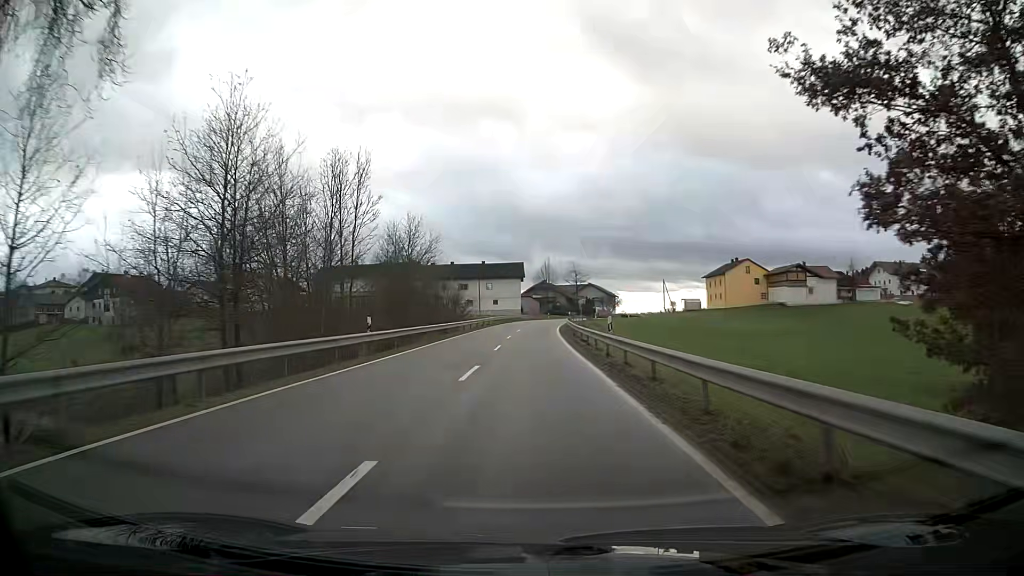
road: tertiary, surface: asphalt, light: Day
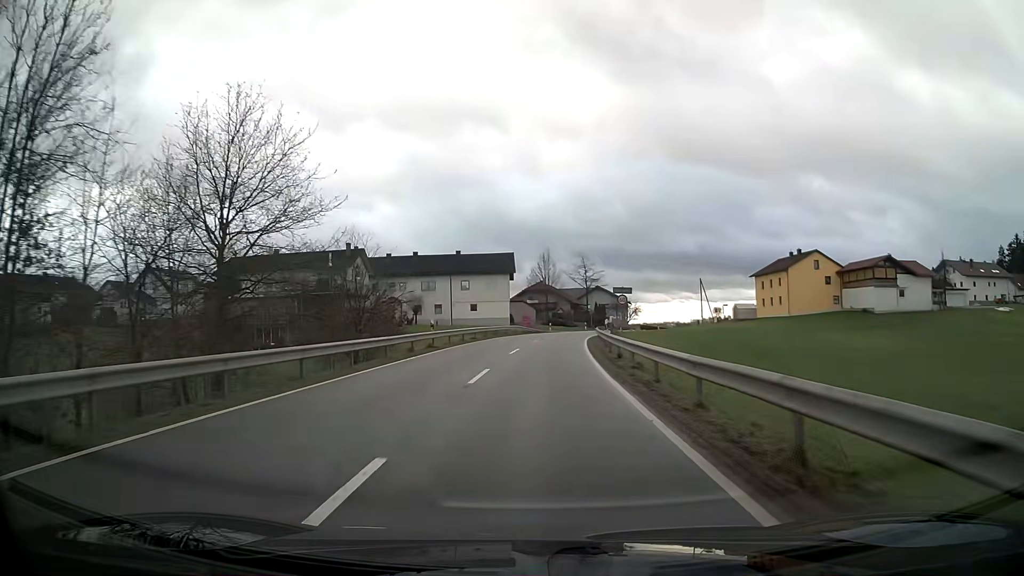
(+0.3, +35.6) m; +1°
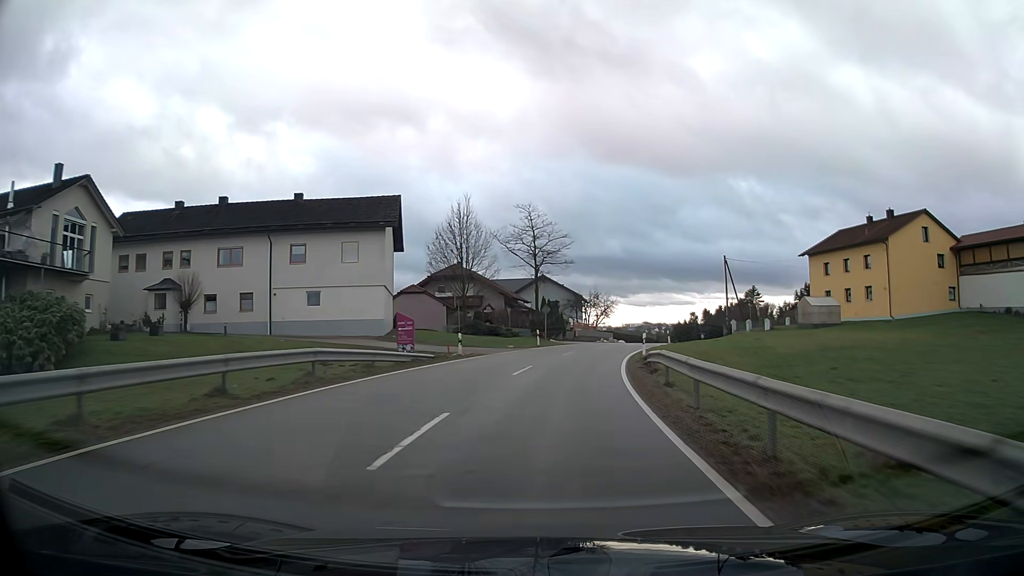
(+2.0, +43.9) m; +7°
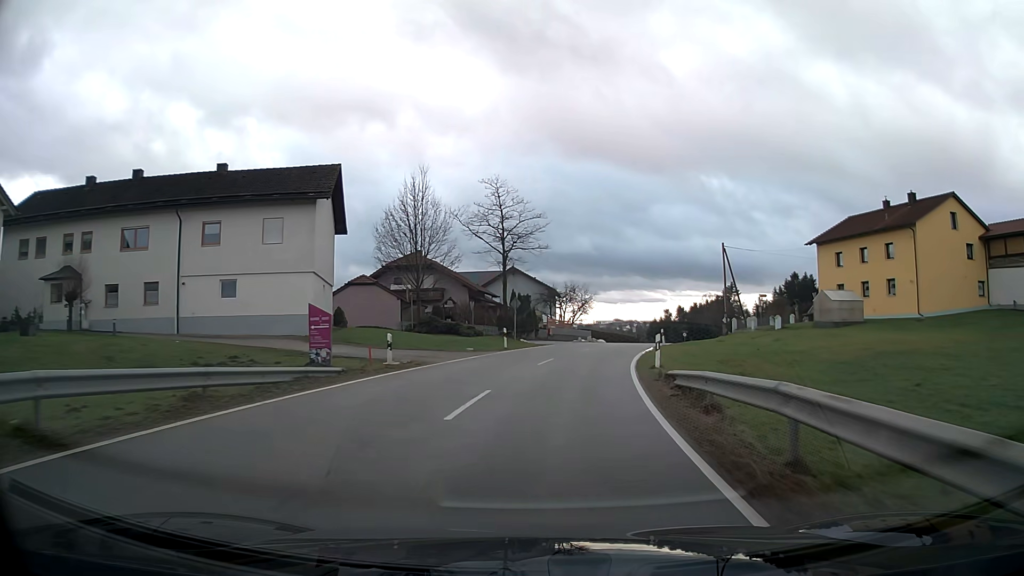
(+0.2, +8.7) m; +3°
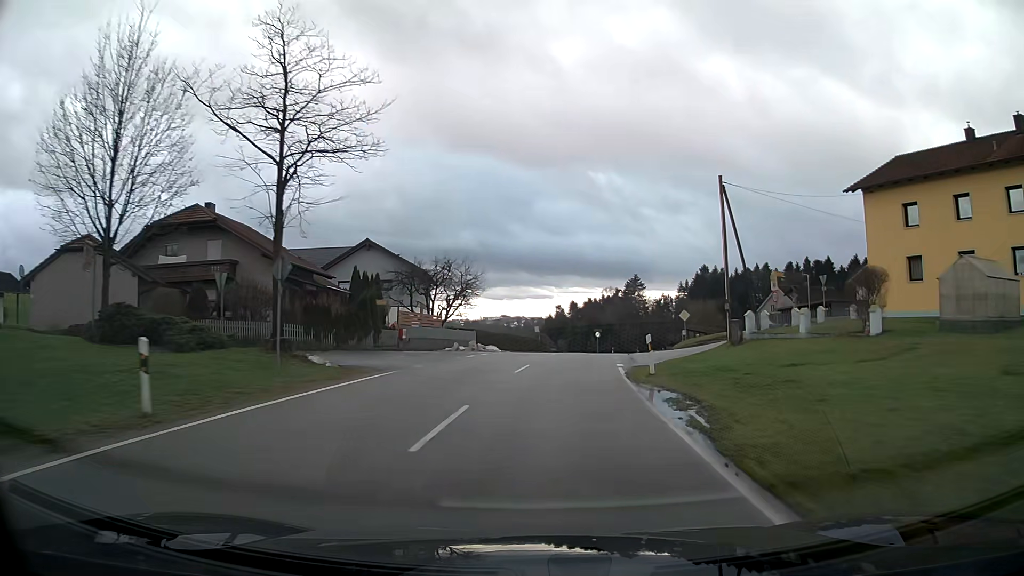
(+2.1, +25.9) m; +9°
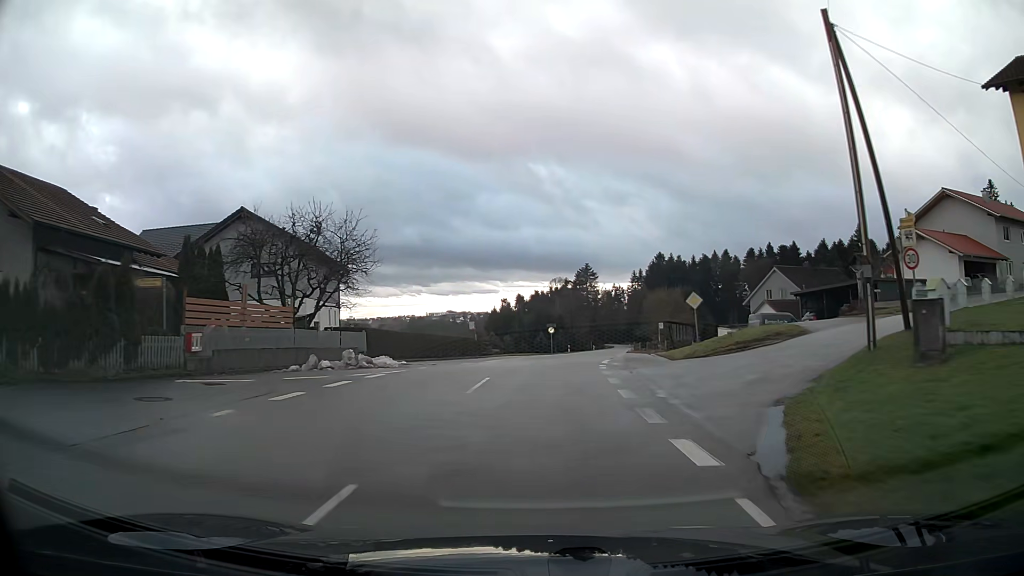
(+0.6, +17.2) m; +4°
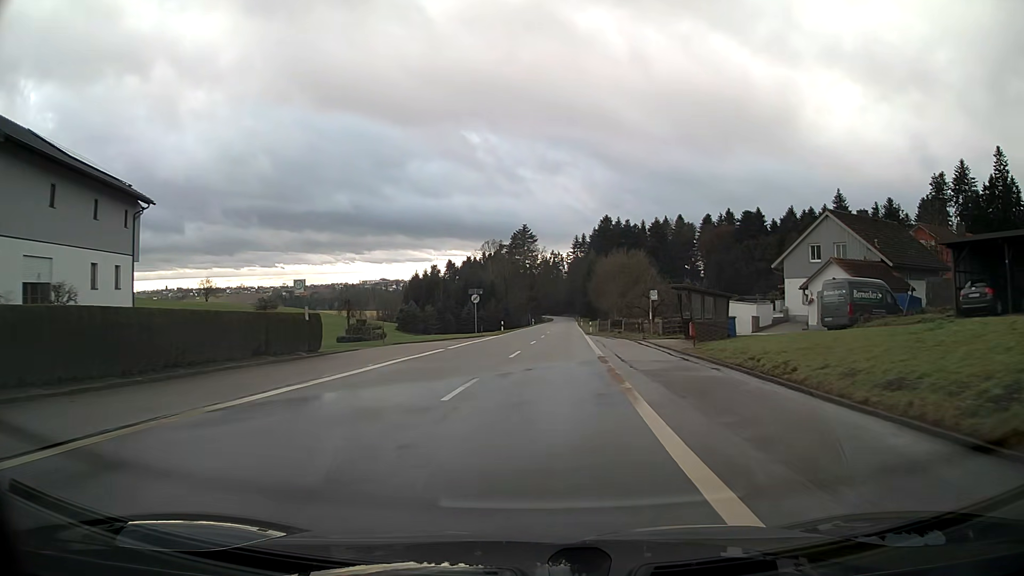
(+1.2, +26.0) m; +5°
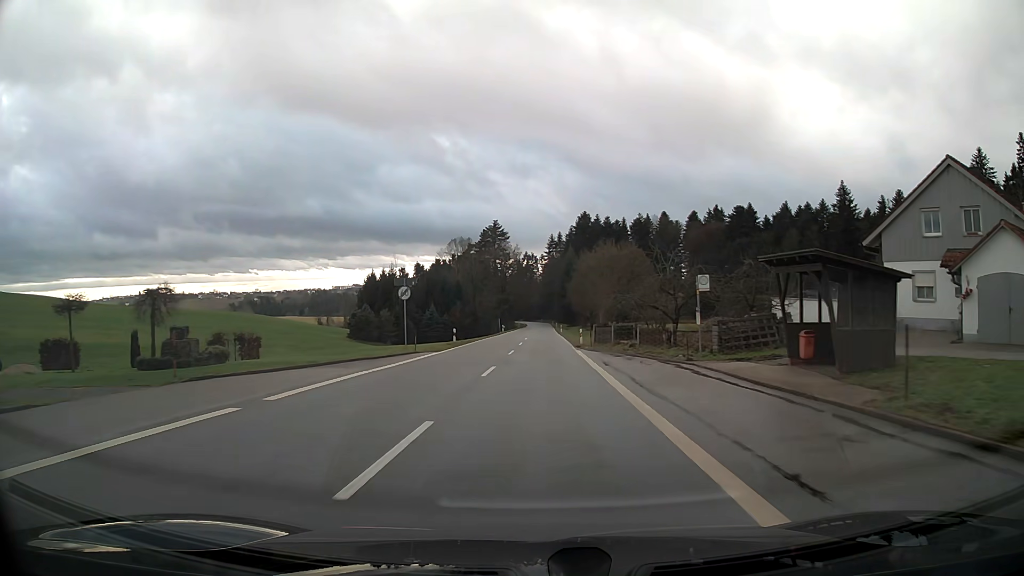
(+0.4, +17.8) m; +2°
(0, +10) (0, +20) (0, +30) (0, +40) (0, +50) (+1, +60) (+1, +70) (+1, +80) (+1, +90) (+1, +100) m
